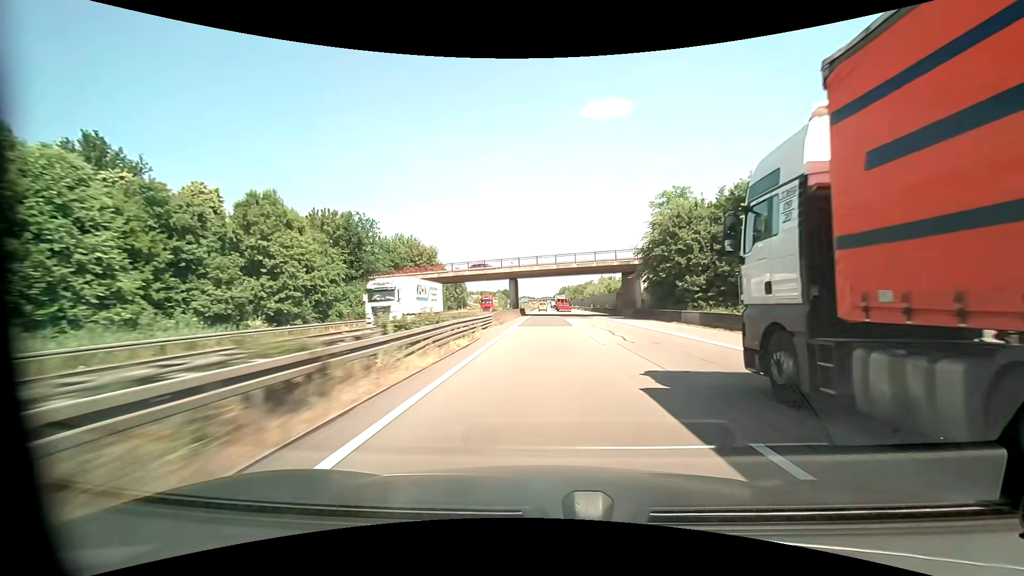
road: motorway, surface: asphalt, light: Day
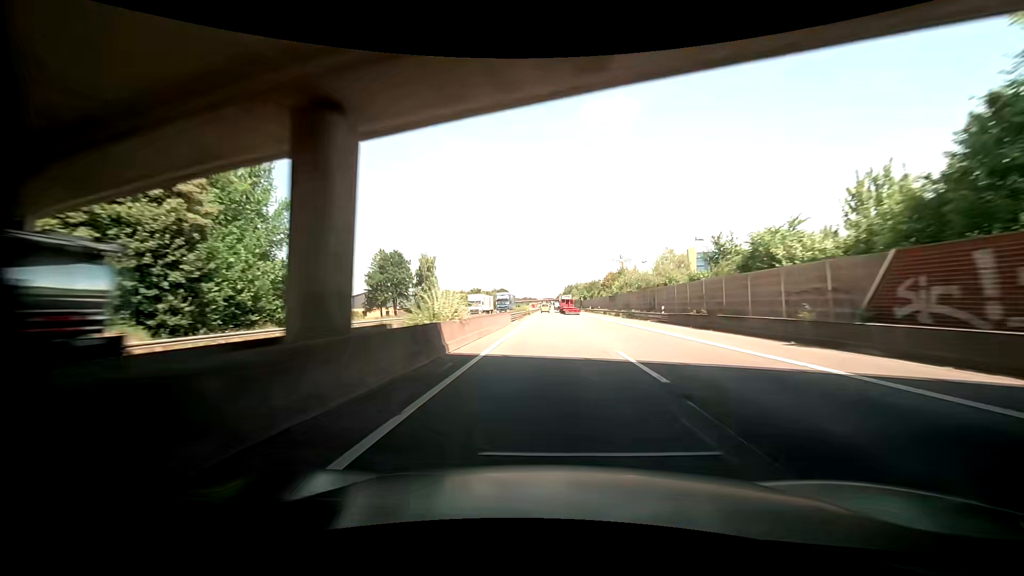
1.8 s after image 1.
(-0.2, +62.0) m; -1°
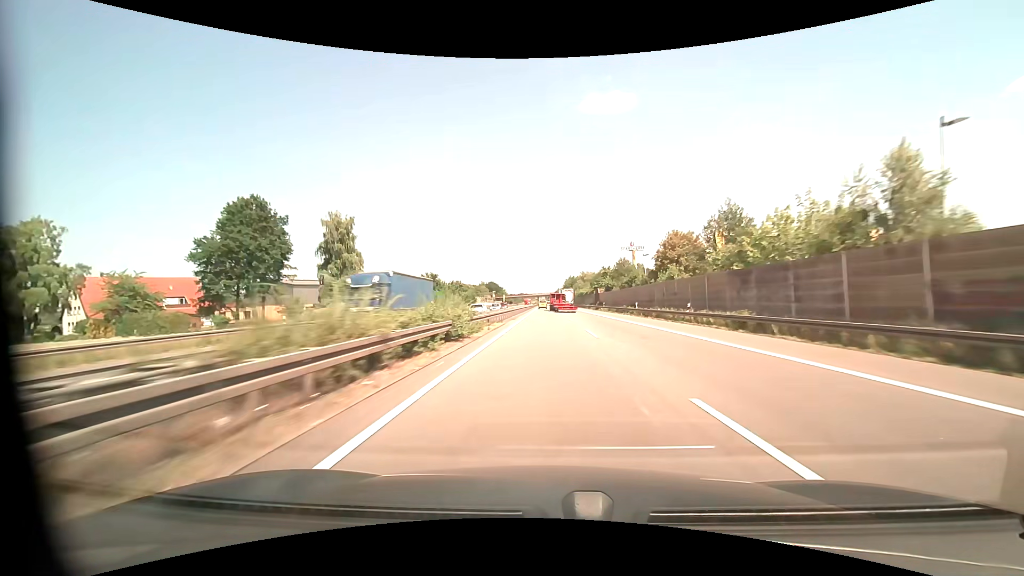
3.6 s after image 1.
(+0.5, +61.2) m; +1°
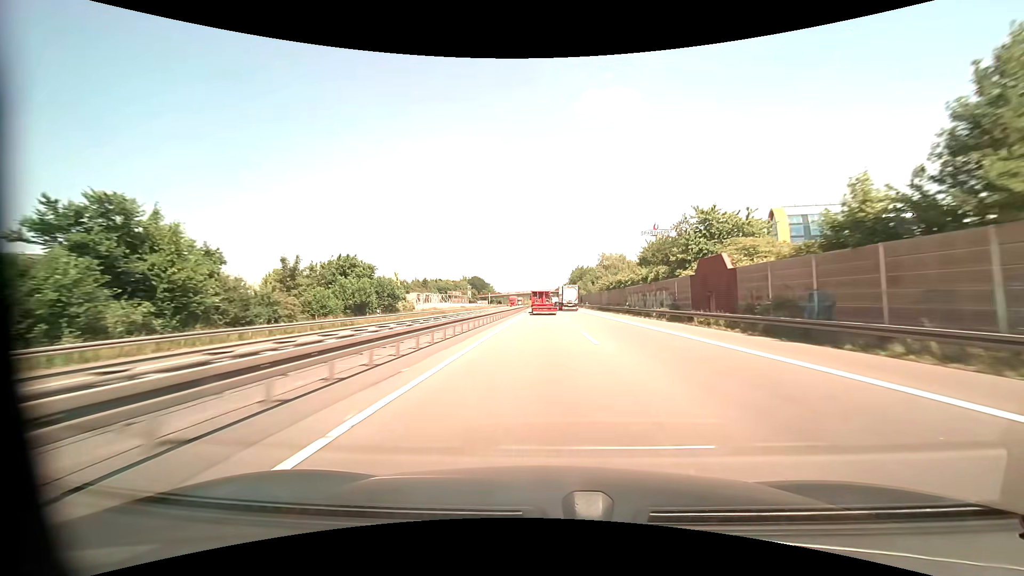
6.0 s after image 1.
(+0.1, +73.9) m; 0°
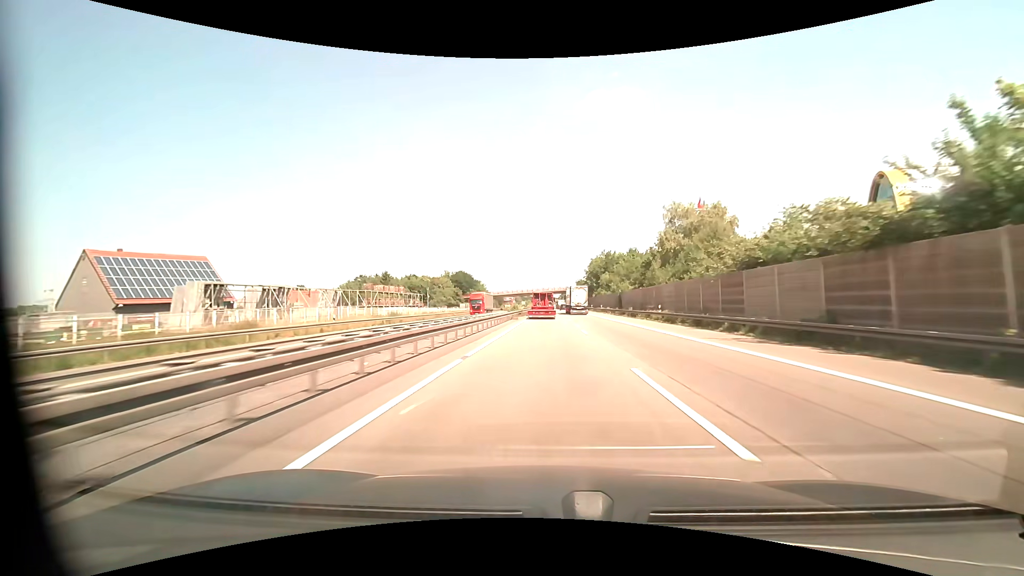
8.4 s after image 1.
(-0.3, +64.7) m; -1°
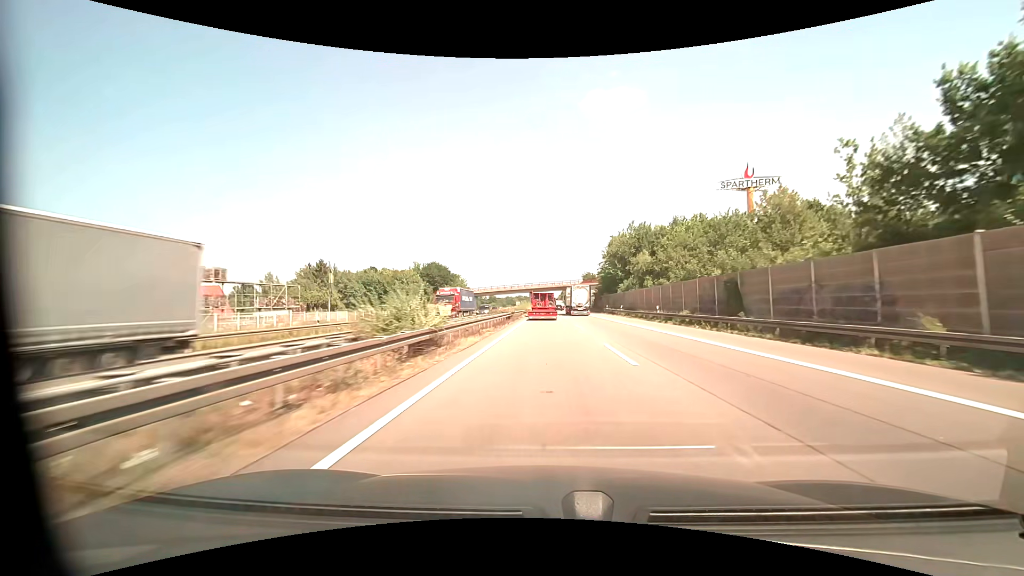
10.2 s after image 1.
(0.0, +47.3) m; 0°
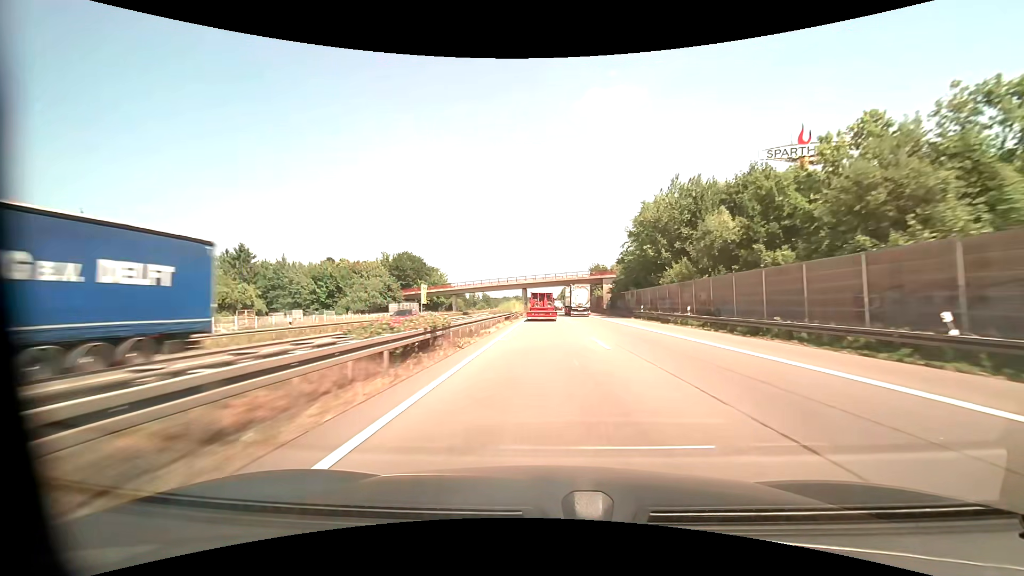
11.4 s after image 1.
(0.0, +31.7) m; 0°
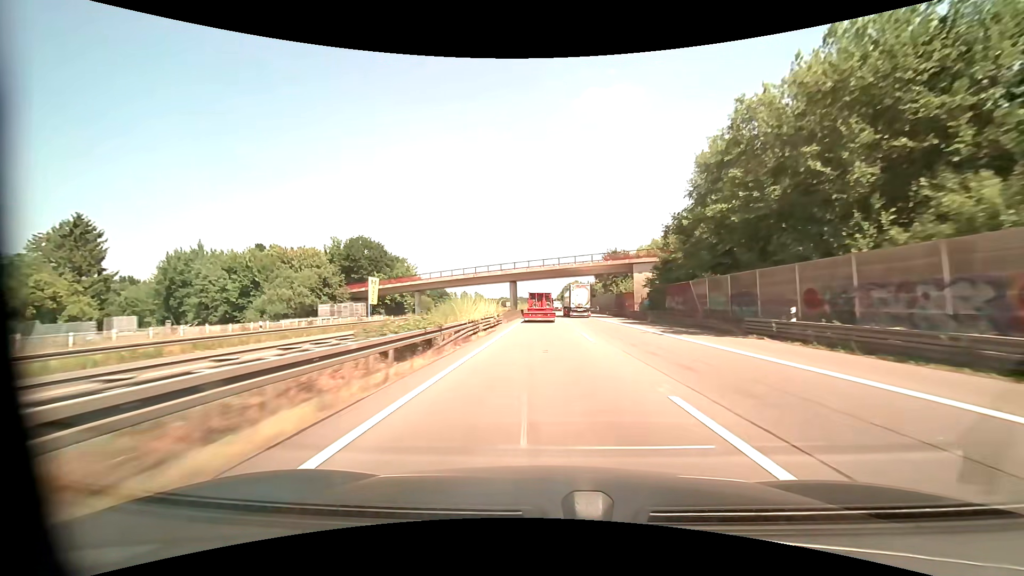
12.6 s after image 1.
(0.0, +31.9) m; 0°
